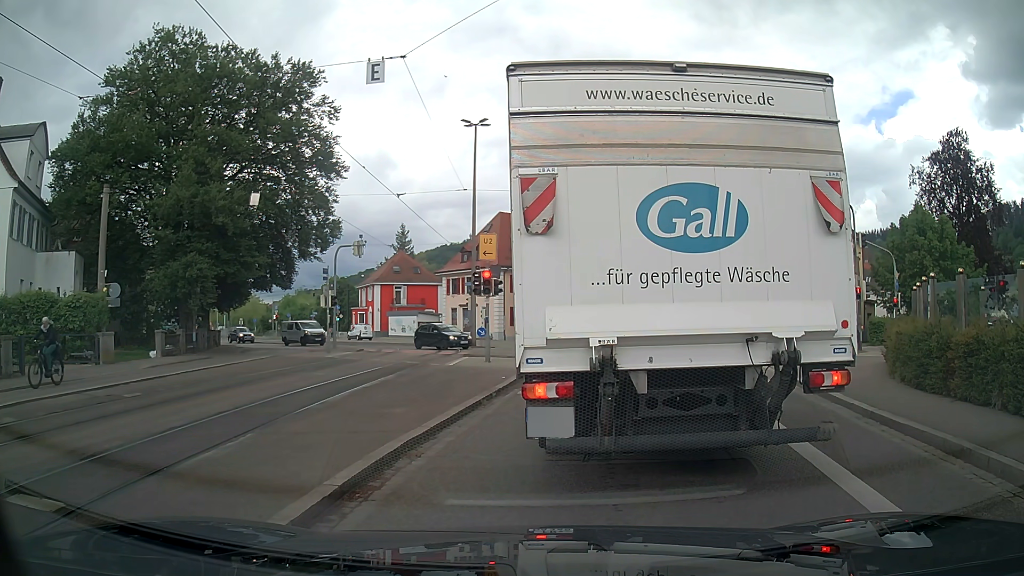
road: tertiary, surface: asphalt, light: Day
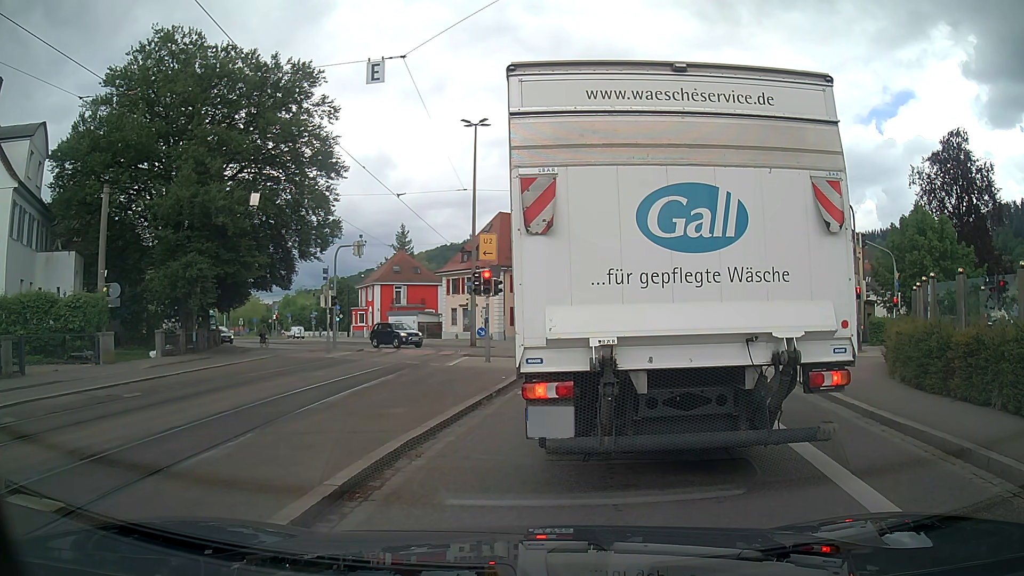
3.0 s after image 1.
(0.0, 0.0) m; 0°
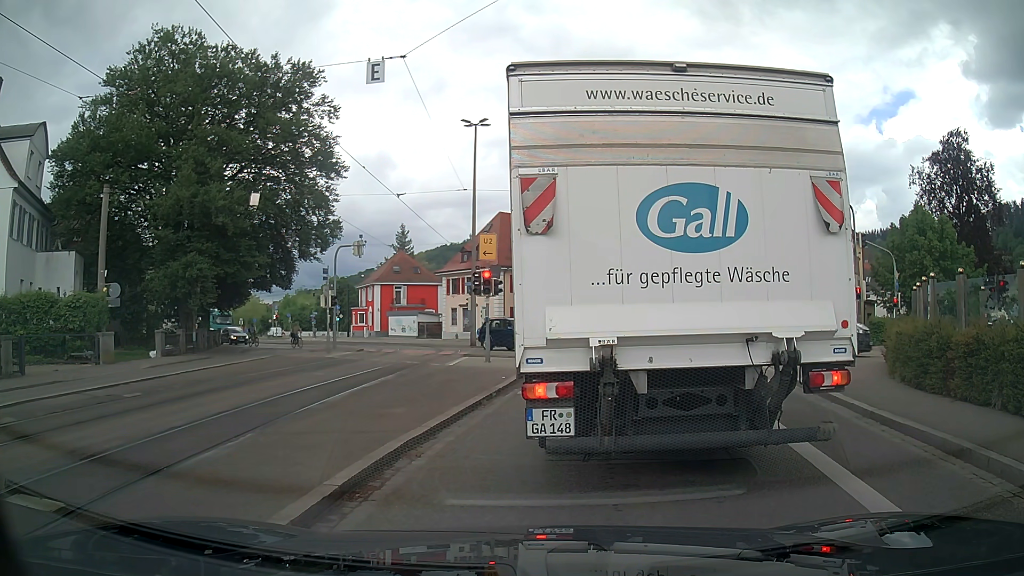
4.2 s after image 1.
(0.0, 0.0) m; 0°
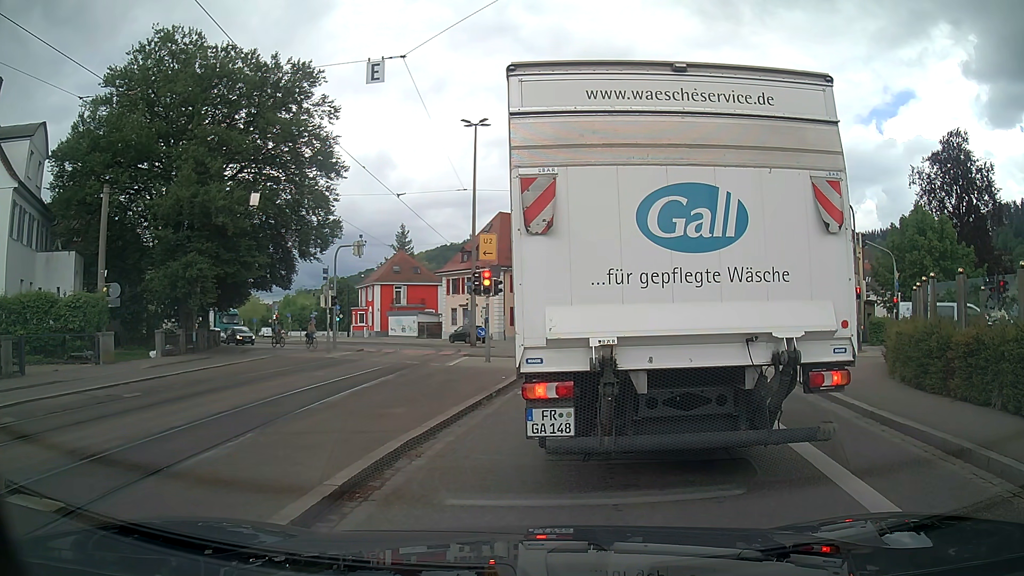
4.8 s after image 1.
(0.0, 0.0) m; 0°
